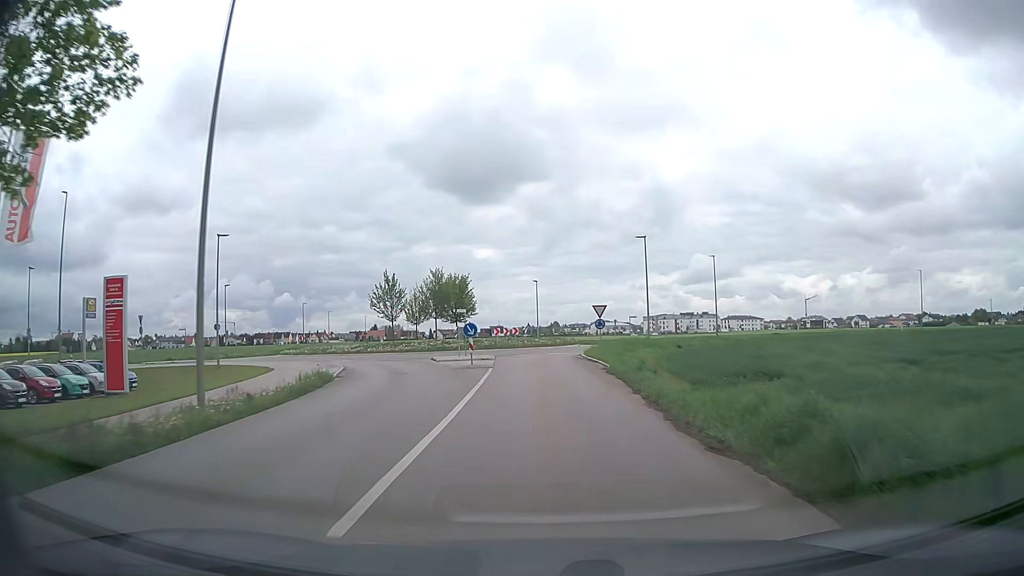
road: tertiary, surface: asphalt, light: Day
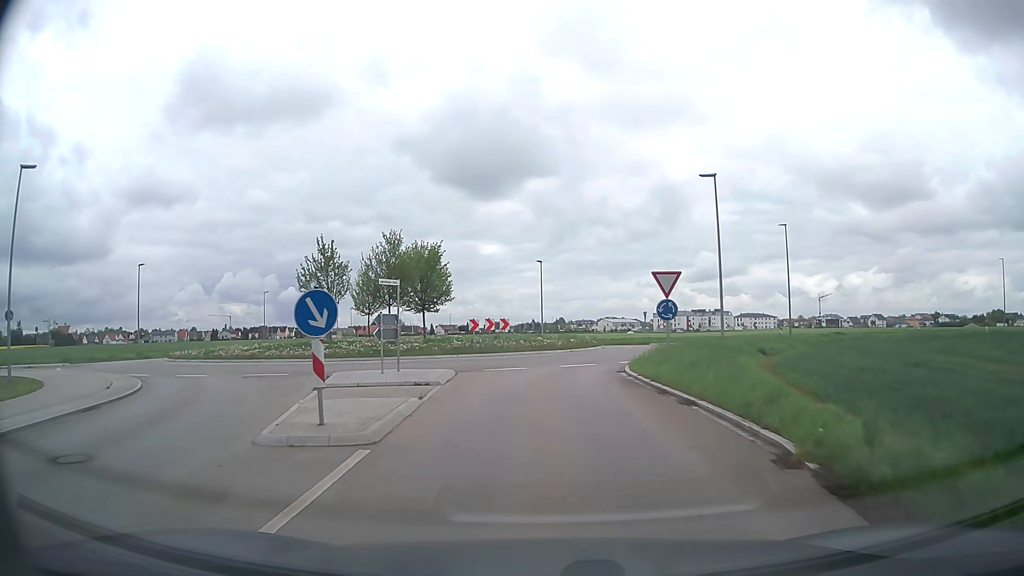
(-0.1, +19.1) m; 0°
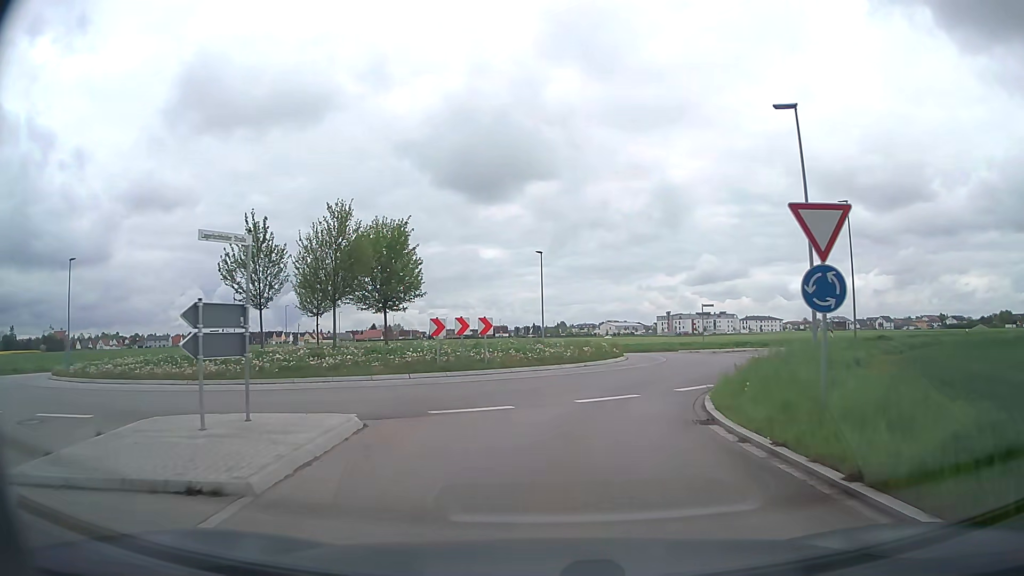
(0.0, +10.5) m; 0°
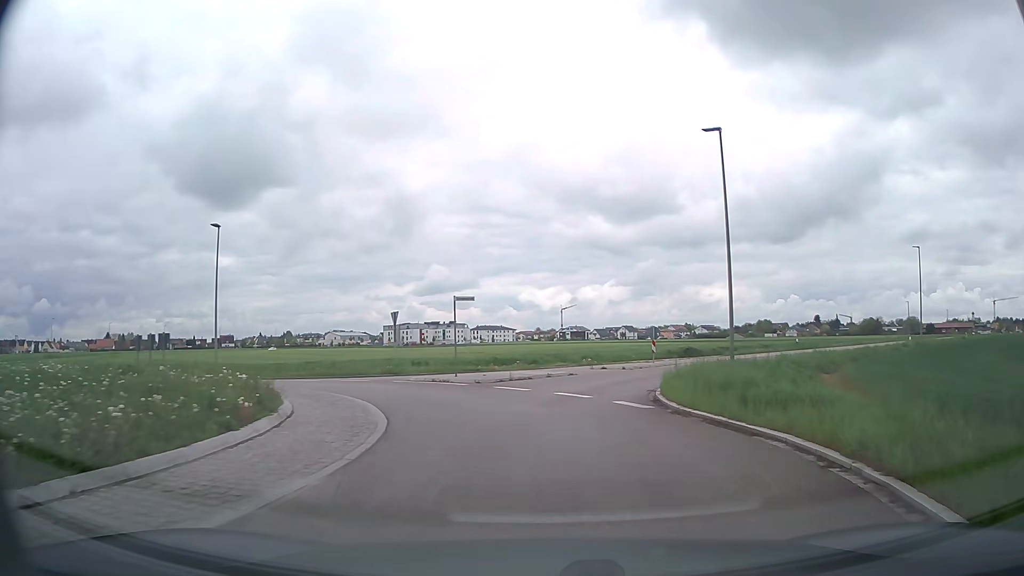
(+2.4, +17.2) m; +23°
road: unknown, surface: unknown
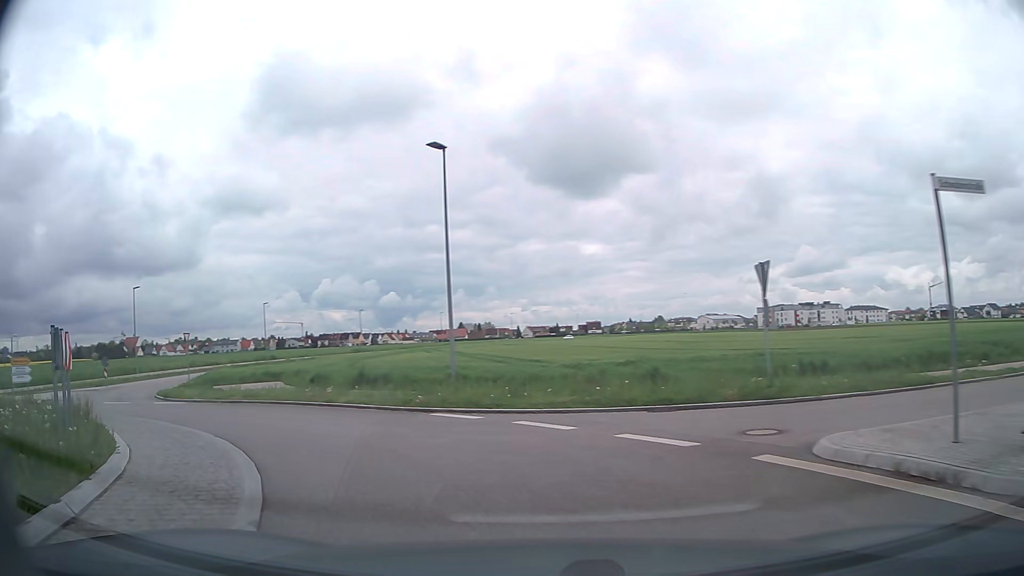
(-2.2, +16.2) m; -30°
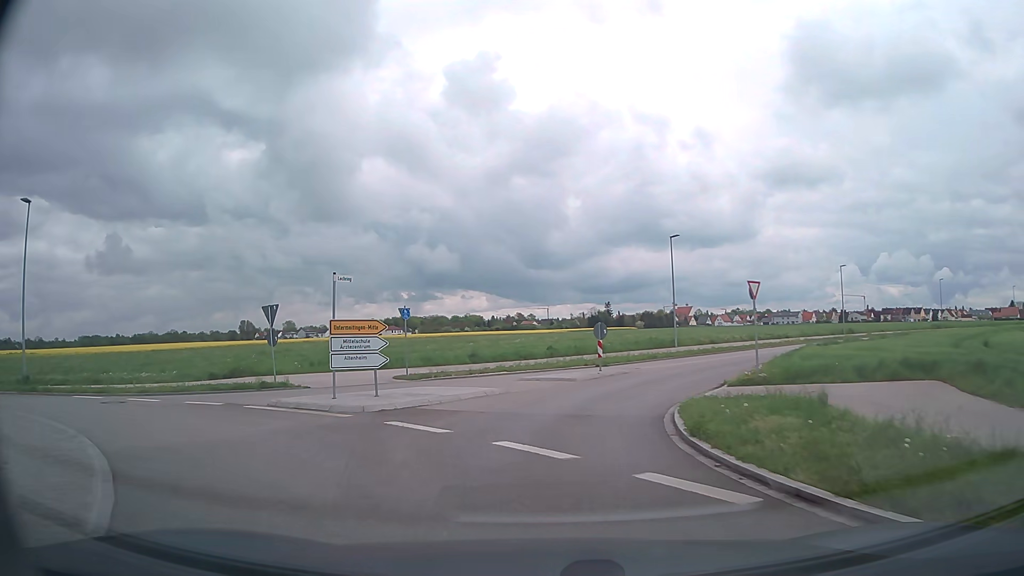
(-7.7, +14.8) m; -50°
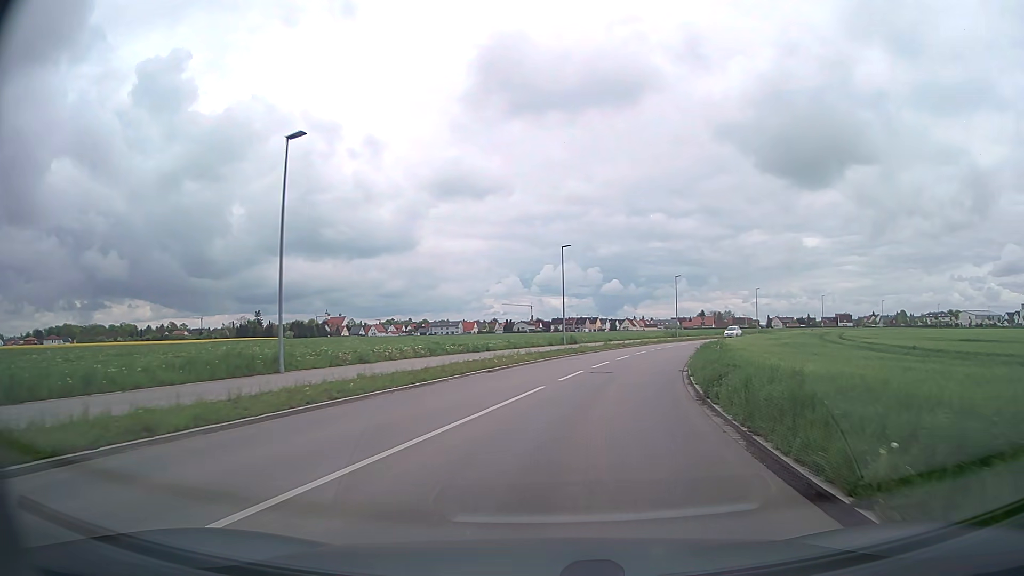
(+5.9, +26.8) m; +29°
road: tertiary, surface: asphalt
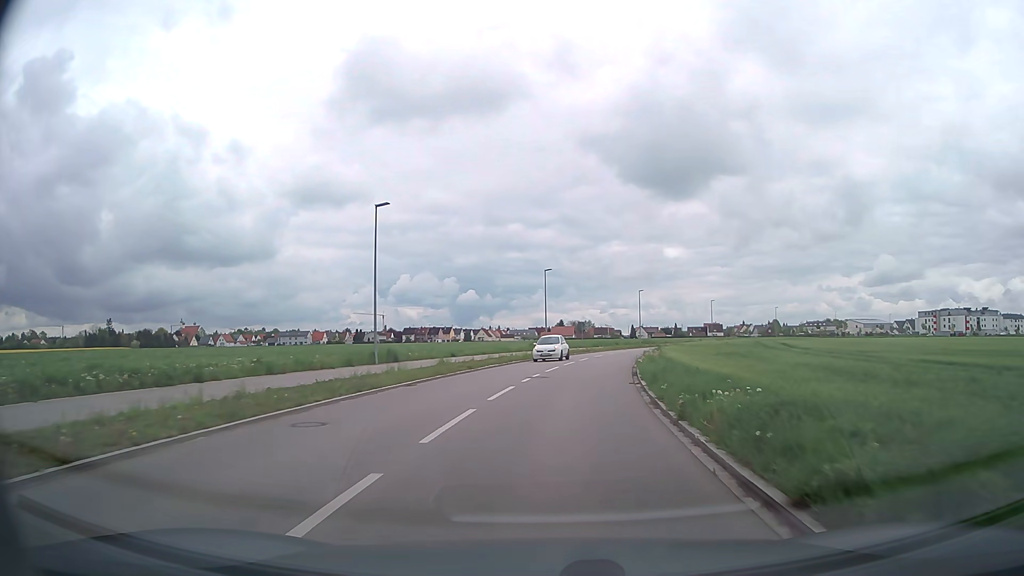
(+2.6, +21.9) m; +12°
(0, +10) (+1, +20) (+2, +30) (+4, +40) (+6, +50) (+8, +59) (+11, +69) (+15, +78) (+19, +87) (+23, +96) m
